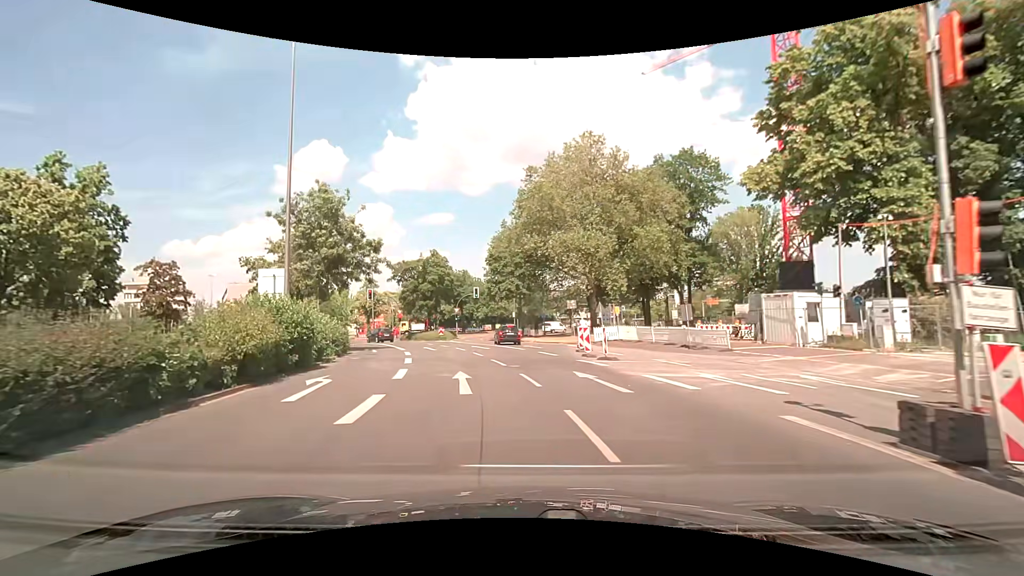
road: tertiary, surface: asphalt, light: Day
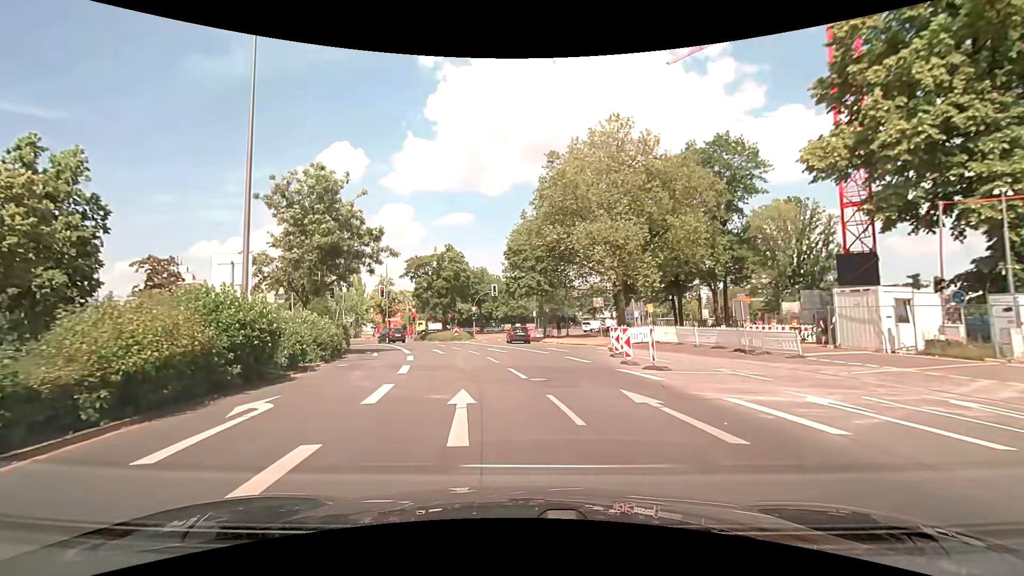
(-0.1, +4.2) m; -2°
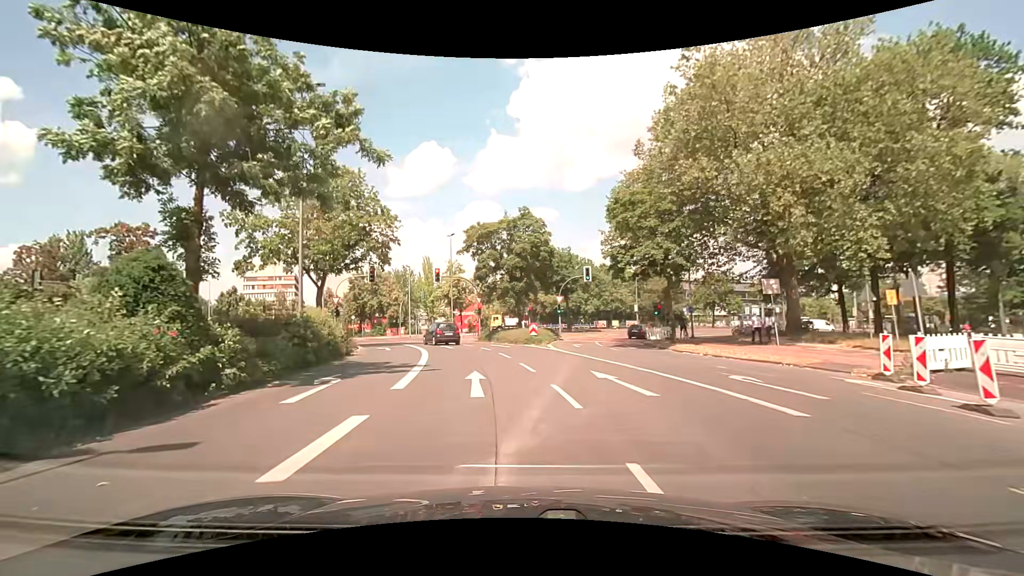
(-1.4, +16.5) m; -9°
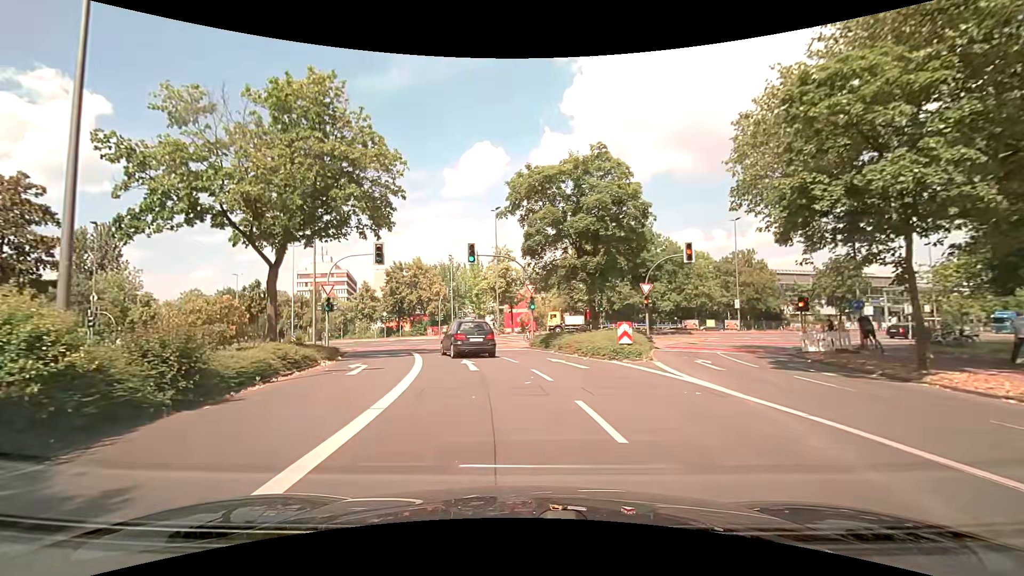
(-1.0, +13.8) m; -7°
(0, +10) (-2, +20) (-4, +30) (-7, +39) (-11, +48) (-17, +57) (-22, +65) (-28, +73) (-35, +80) (-42, +88) m
